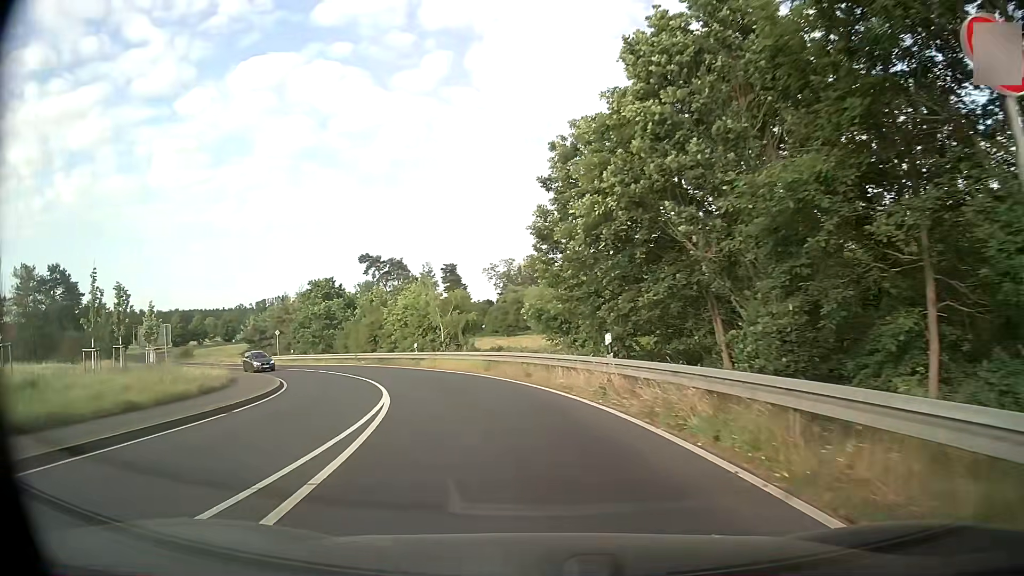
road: secondary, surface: asphalt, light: Day
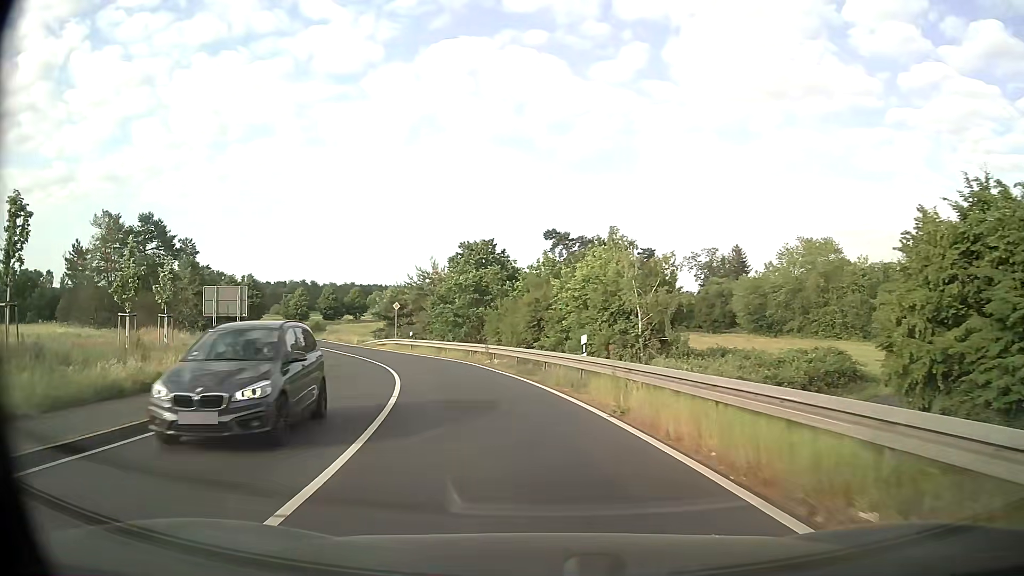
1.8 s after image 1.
(-3.3, +21.4) m; -17°
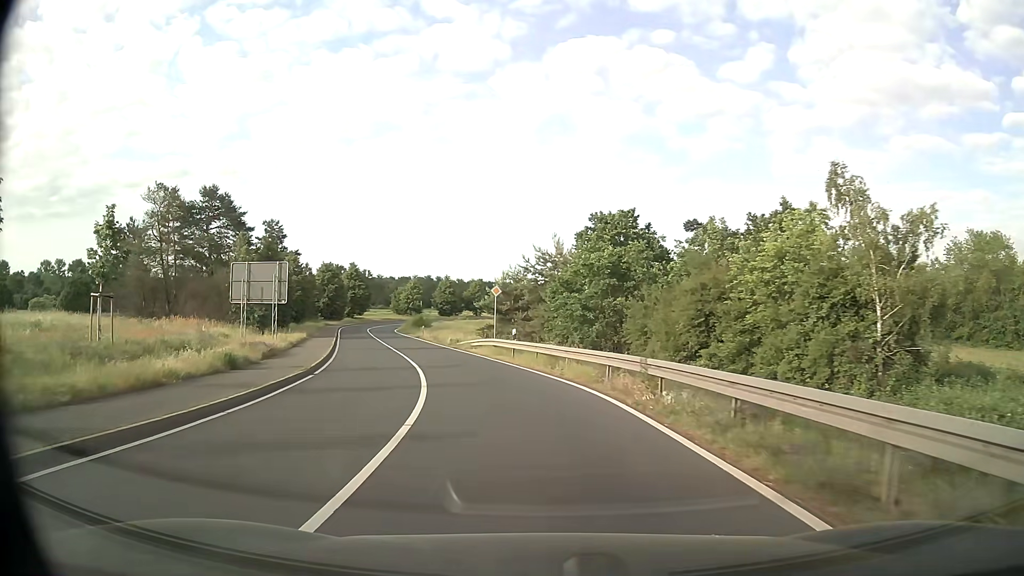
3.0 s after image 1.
(-1.4, +15.4) m; -11°
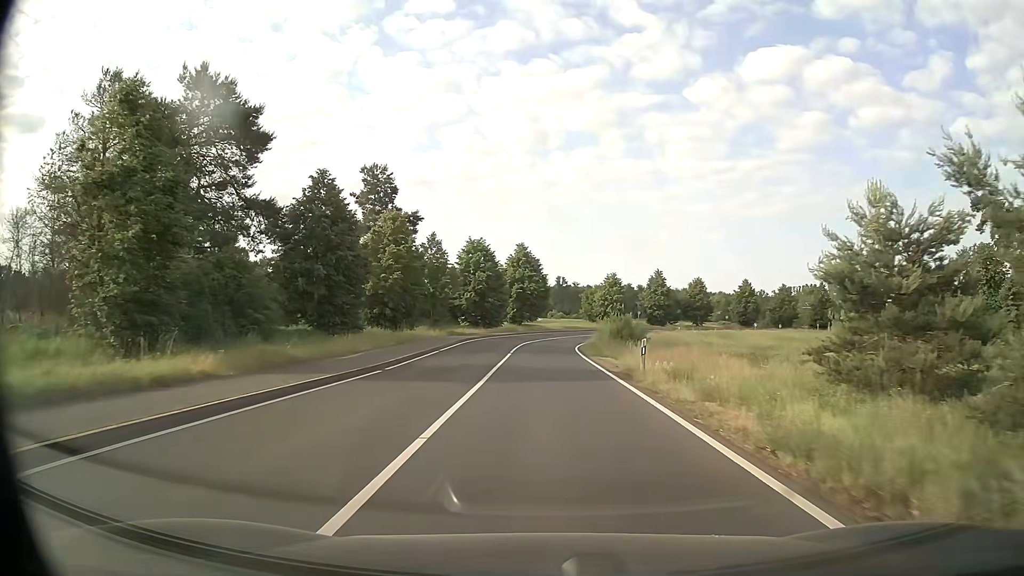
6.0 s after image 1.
(-7.6, +41.1) m; -17°
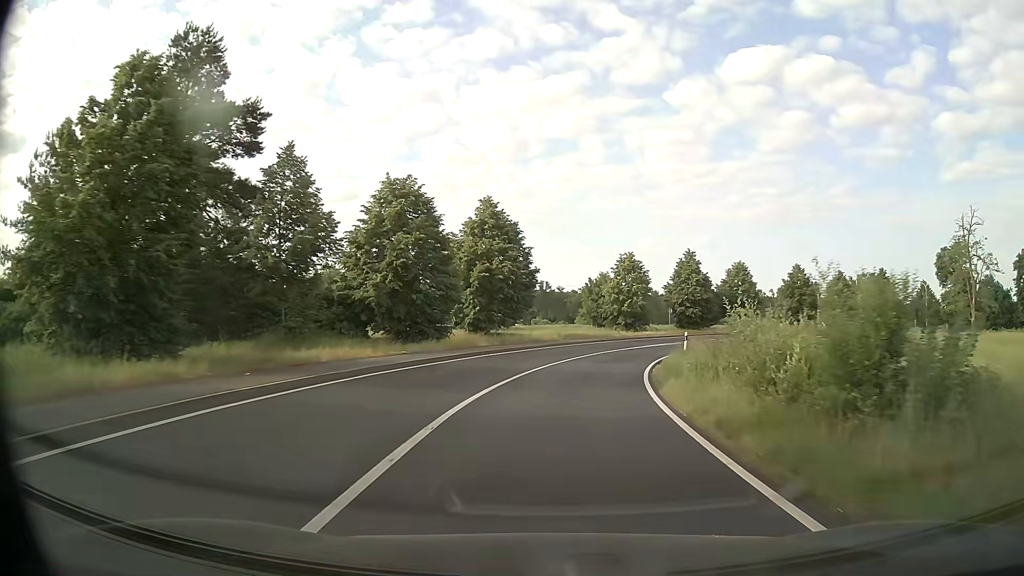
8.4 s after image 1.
(-0.2, +34.9) m; +2°
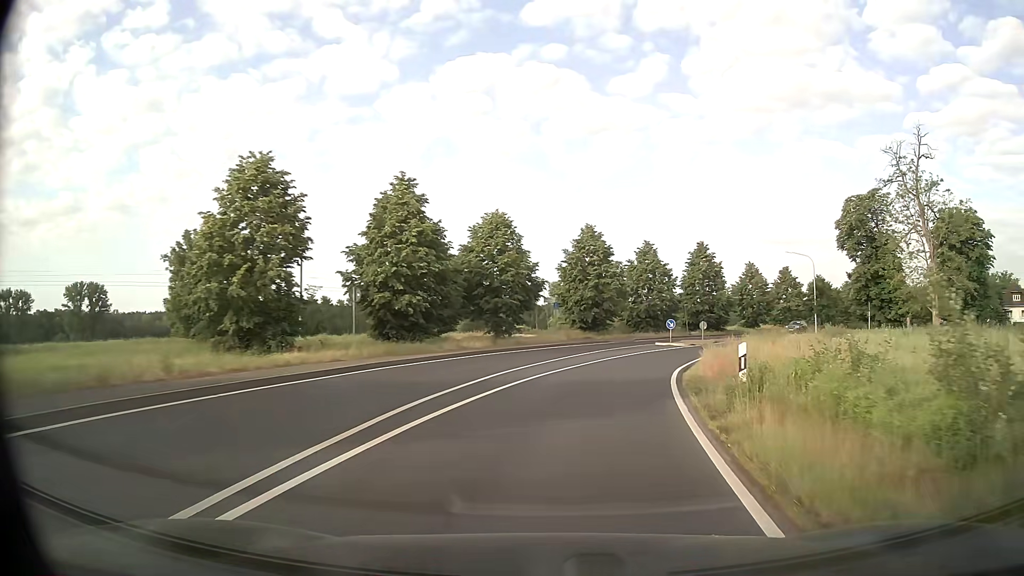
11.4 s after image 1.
(+7.6, +42.0) m; +25°
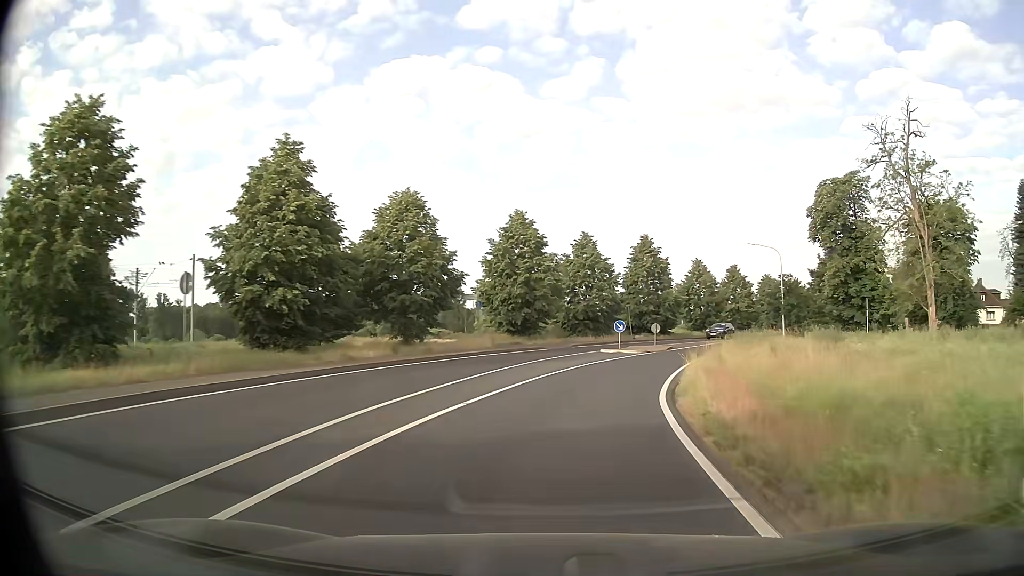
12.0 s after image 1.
(+0.4, +8.4) m; +6°
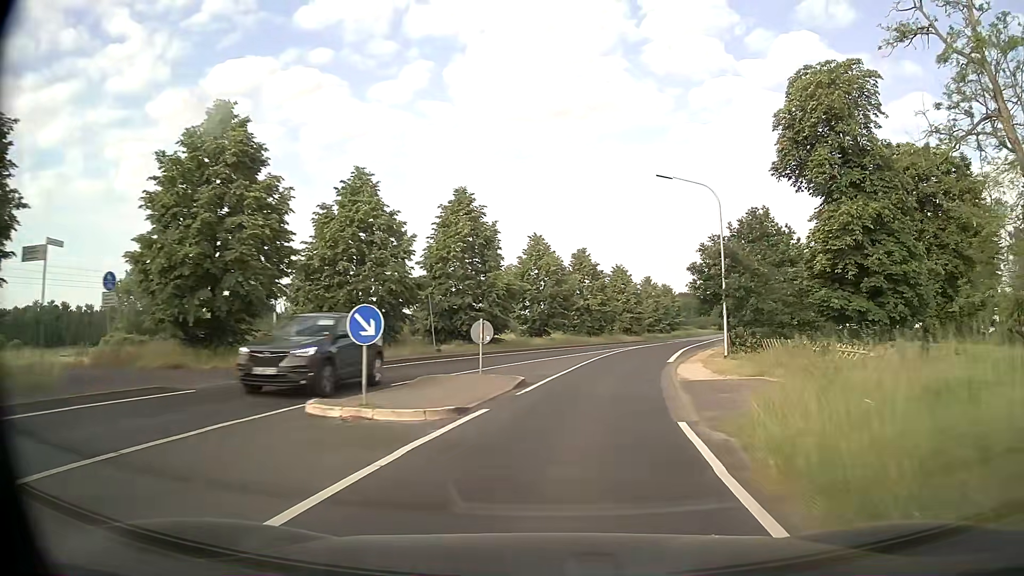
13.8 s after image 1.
(+3.4, +24.9) m; +15°
(0, +10) (+2, +20) (+4, +30) (+6, +39) (+9, +49) (+11, +59) (+14, +68) (+18, +78) (+21, +87) (+24, +97) m
